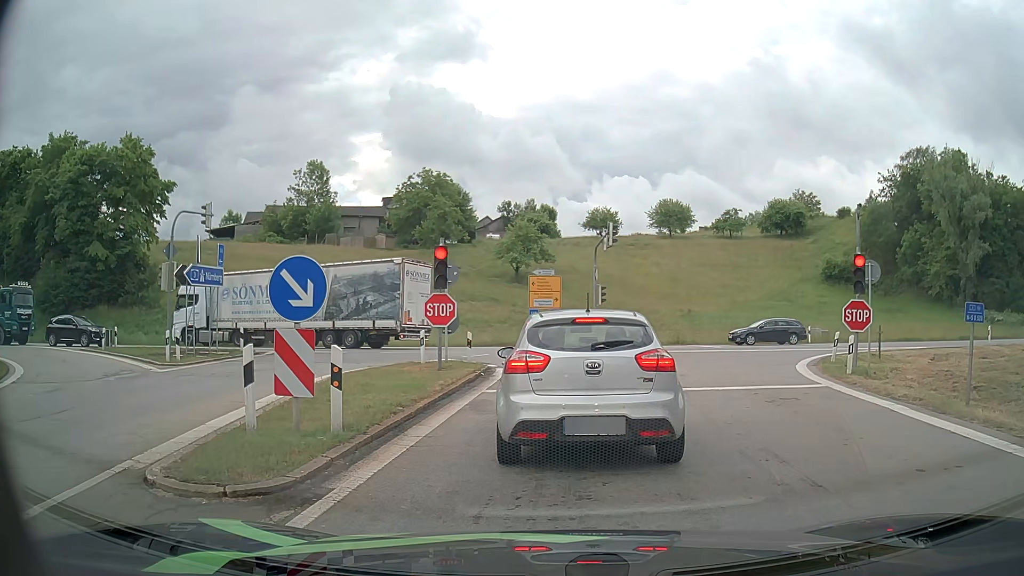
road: motorway_link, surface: asphalt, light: Day
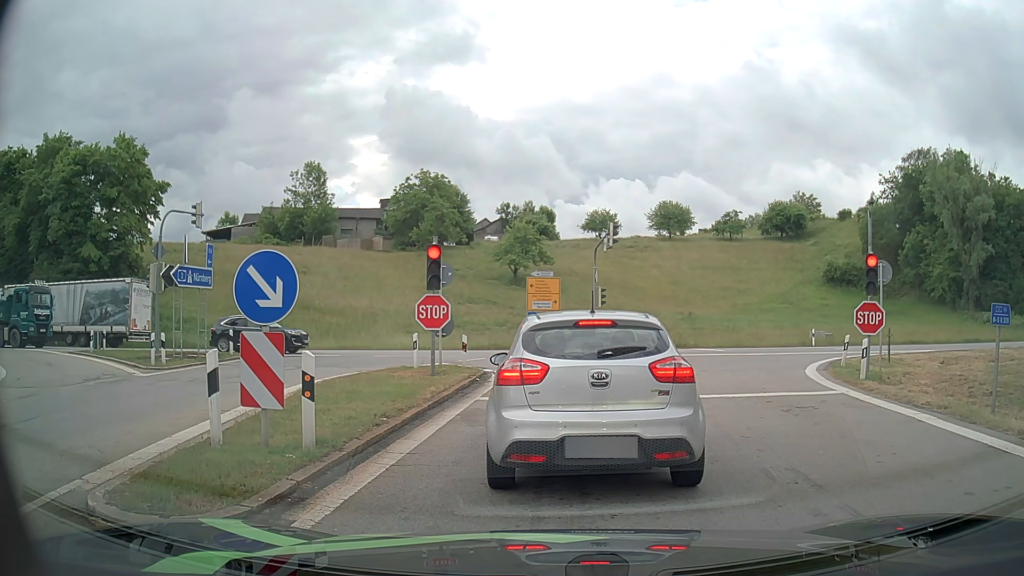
(0.0, +0.9) m; 0°
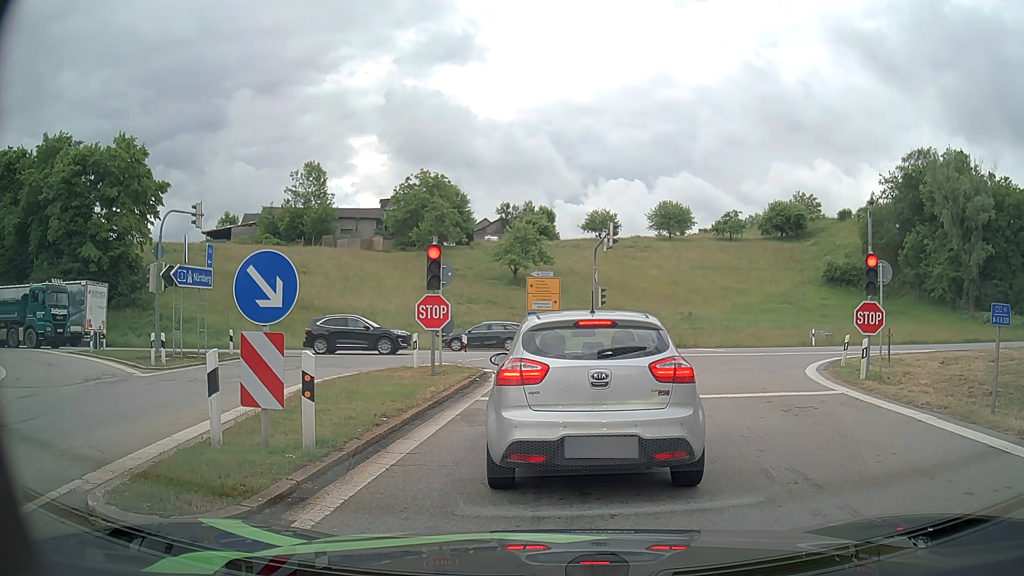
(0.0, 0.0) m; 0°
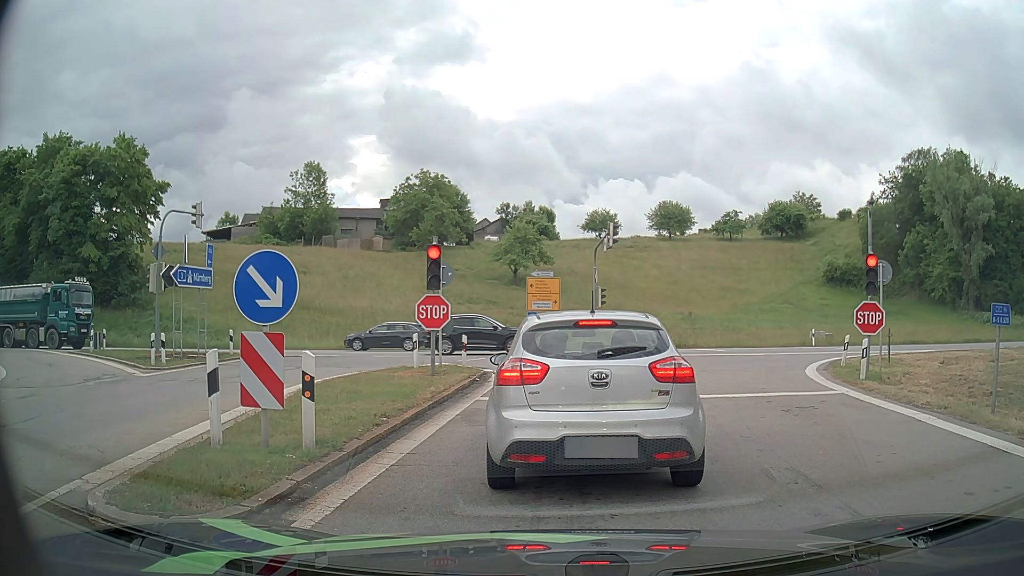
(0.0, 0.0) m; 0°
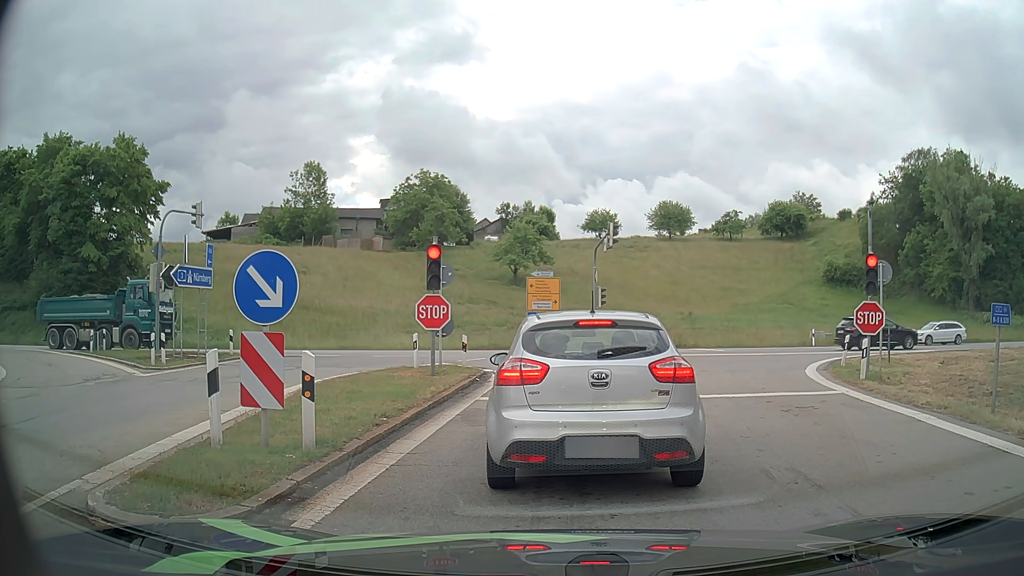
(0.0, 0.0) m; 0°
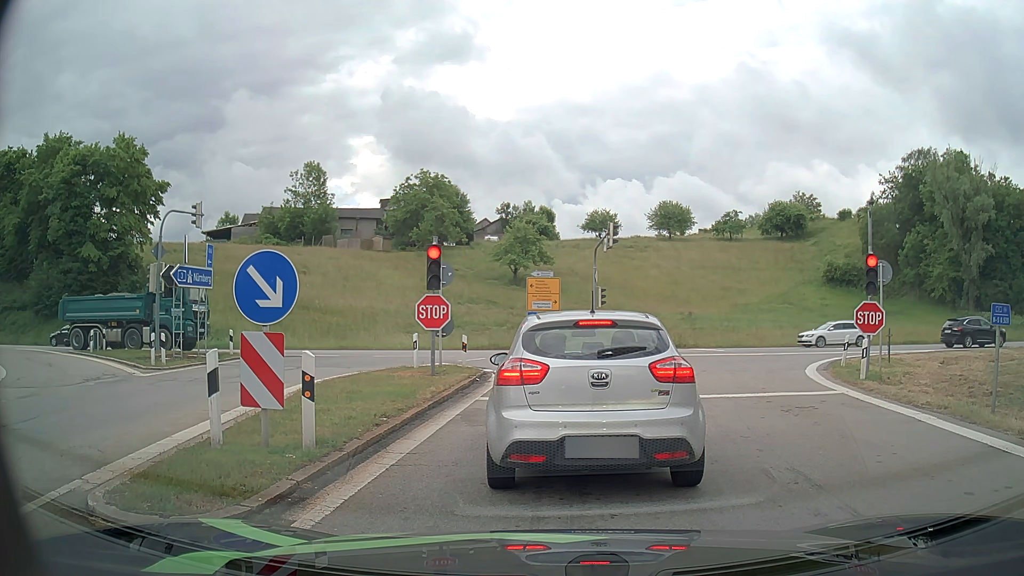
(0.0, 0.0) m; 0°
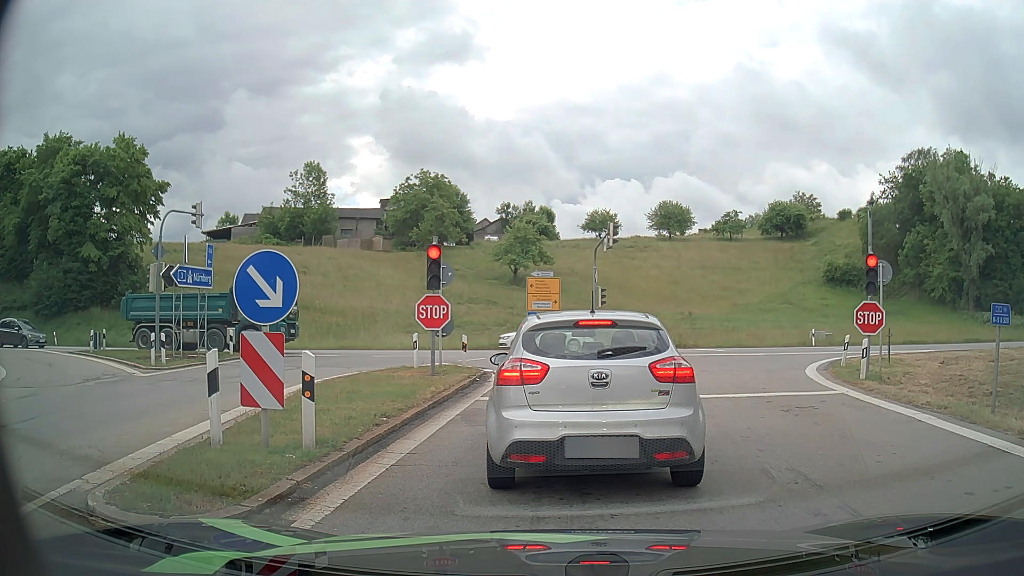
(0.0, 0.0) m; 0°
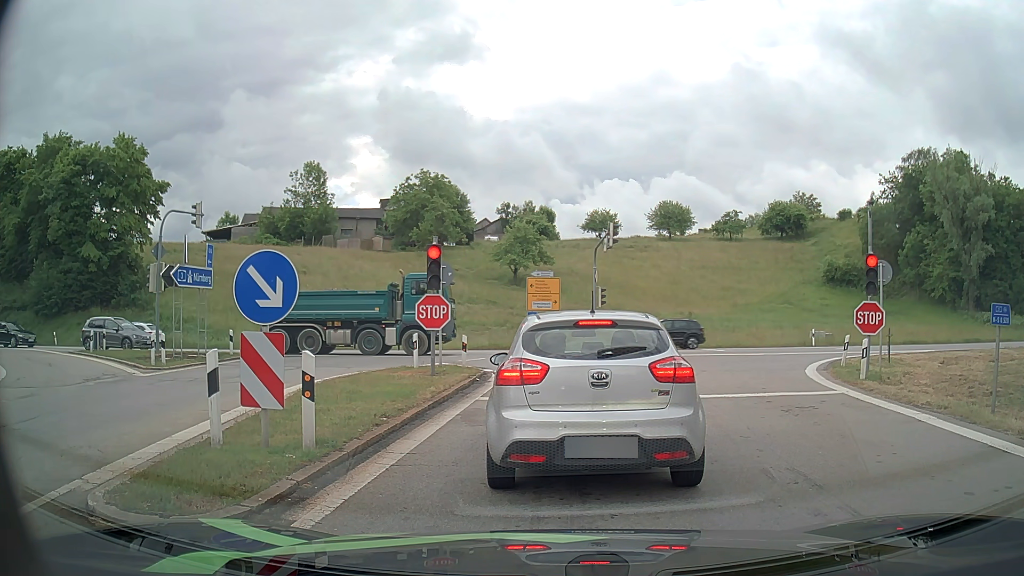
(0.0, 0.0) m; 0°
